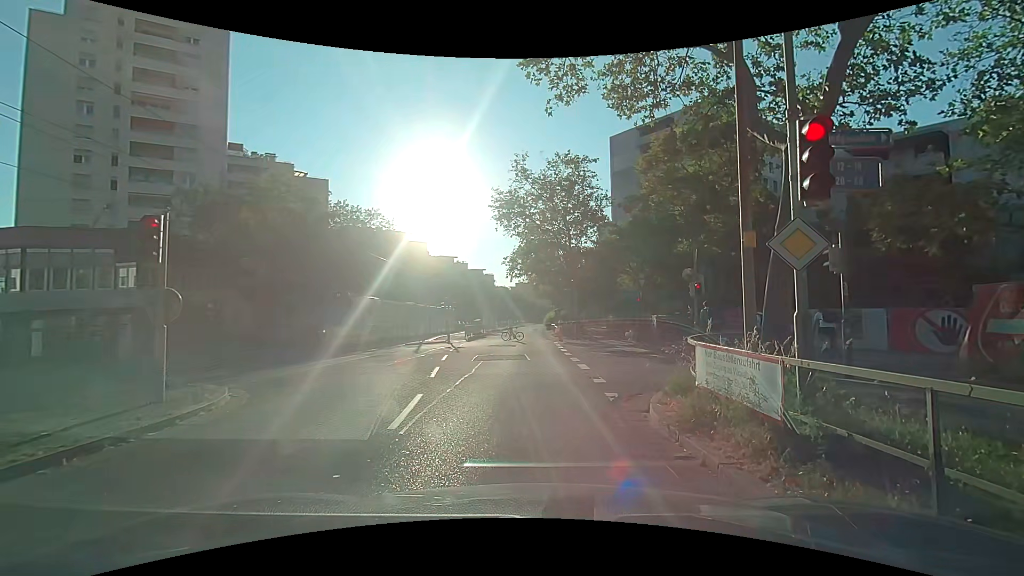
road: tertiary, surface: asphalt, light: Day
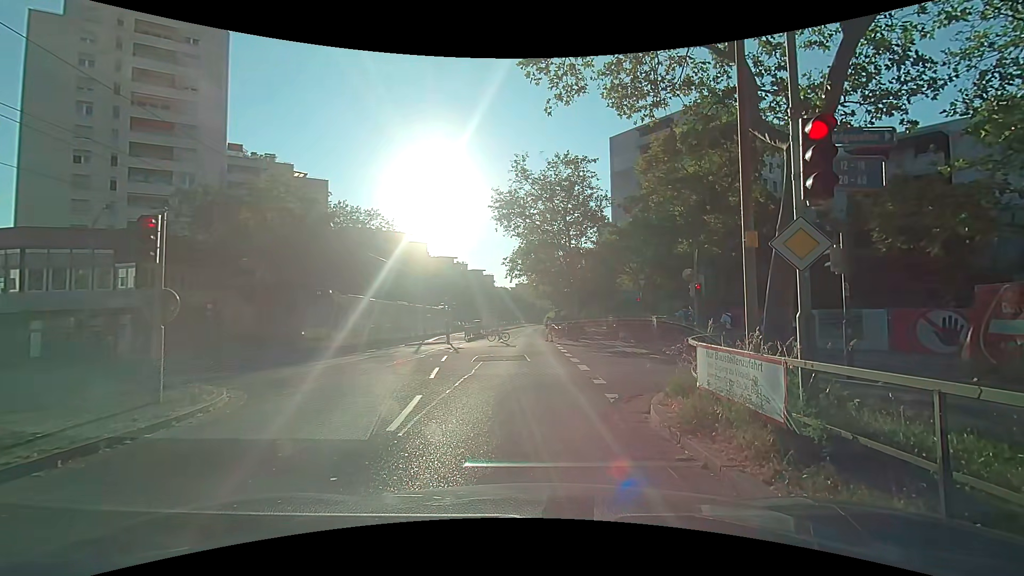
(0.0, +0.1) m; 0°
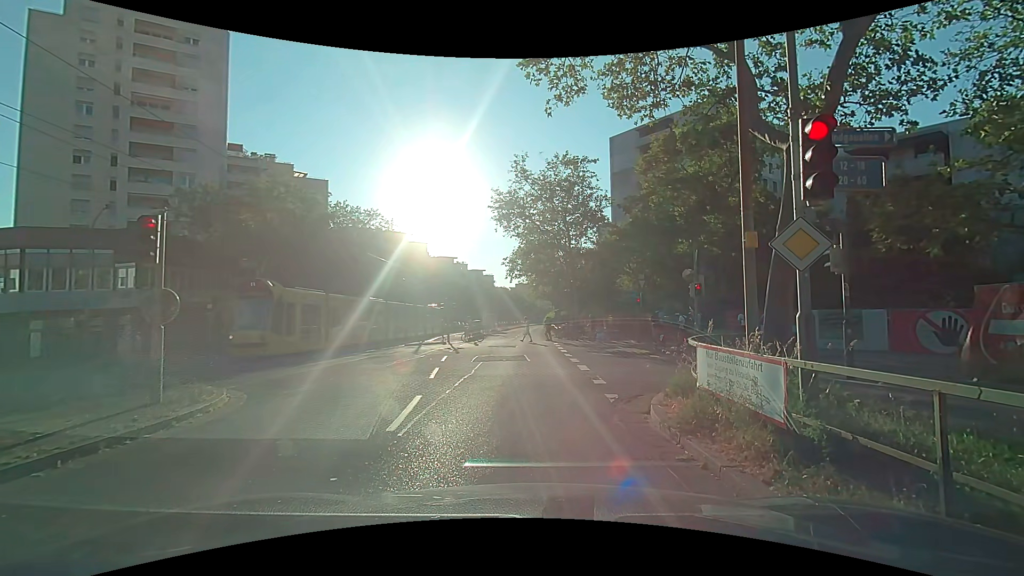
(0.0, 0.0) m; 0°
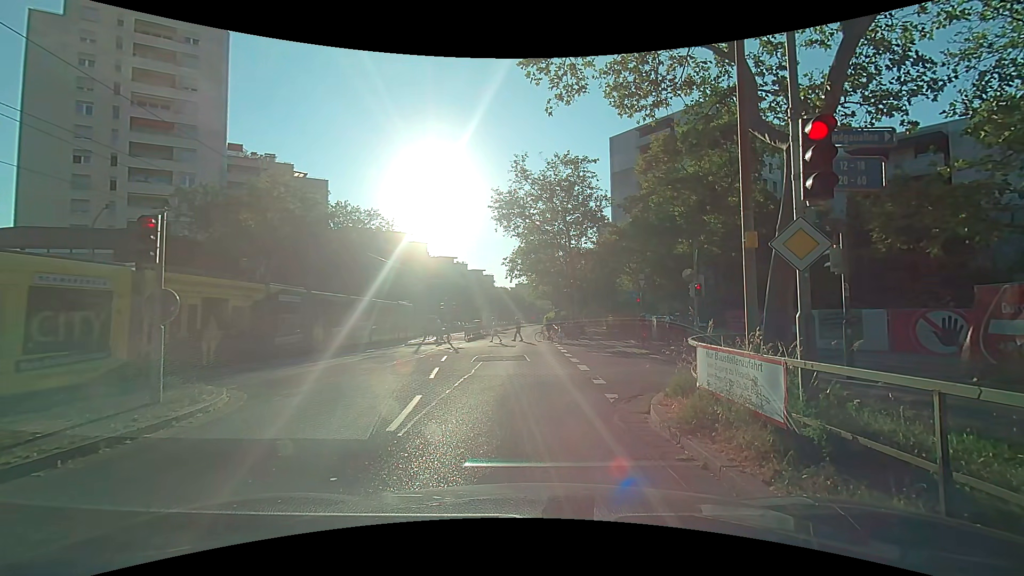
(0.0, 0.0) m; 0°
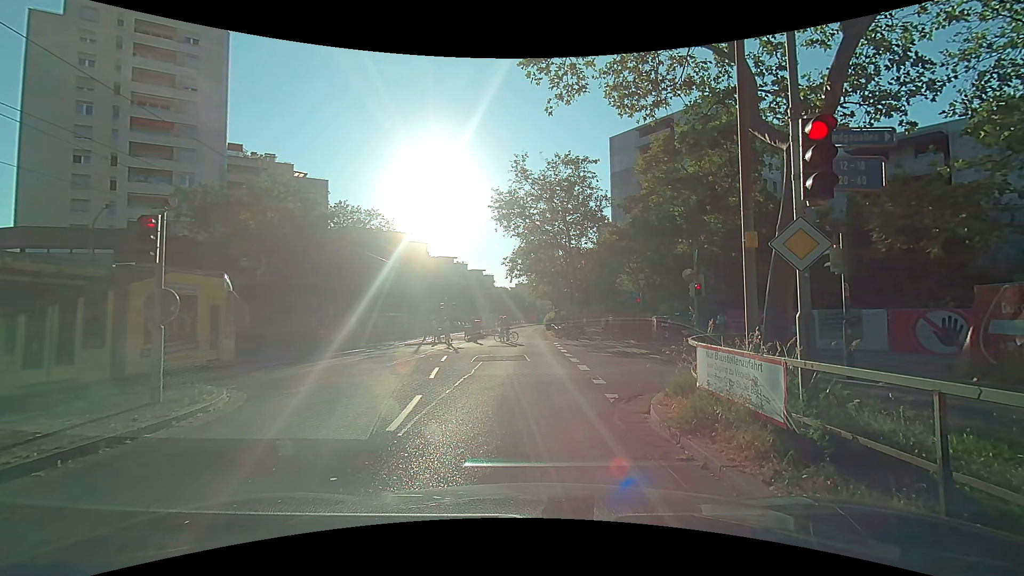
(0.0, 0.0) m; 0°
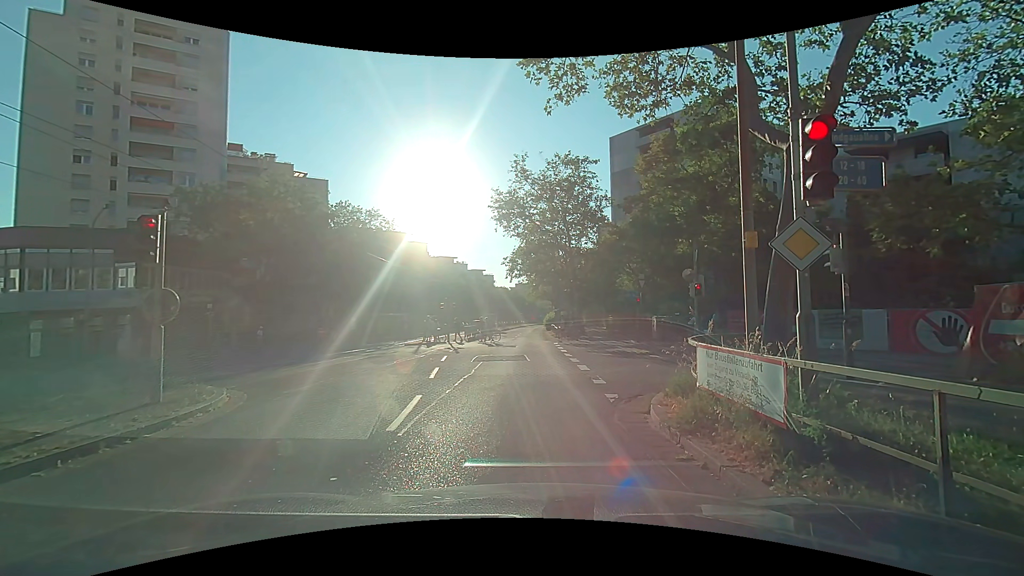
(0.0, 0.0) m; 0°
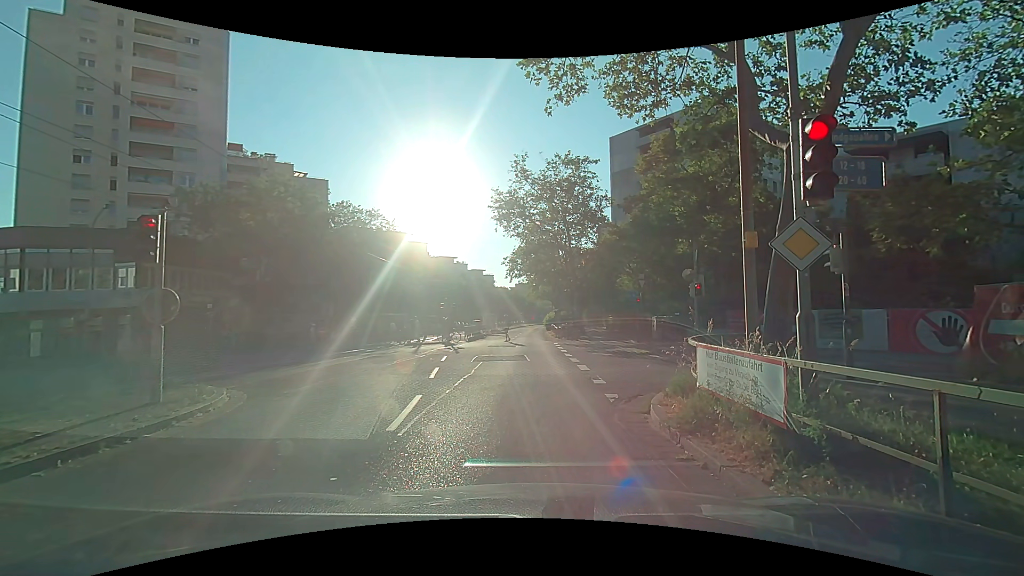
(0.0, 0.0) m; 0°
